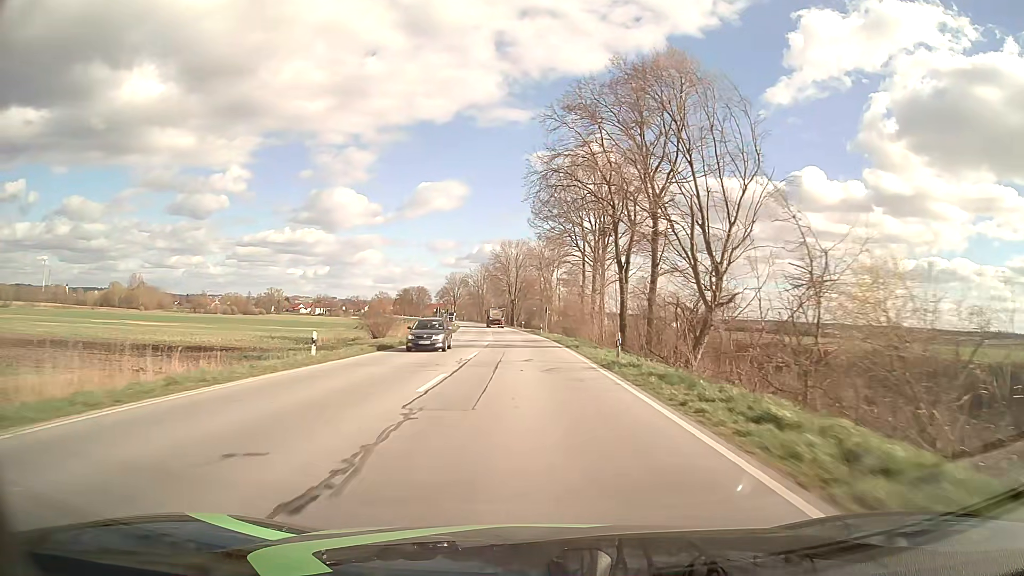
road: primary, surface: asphalt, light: Day
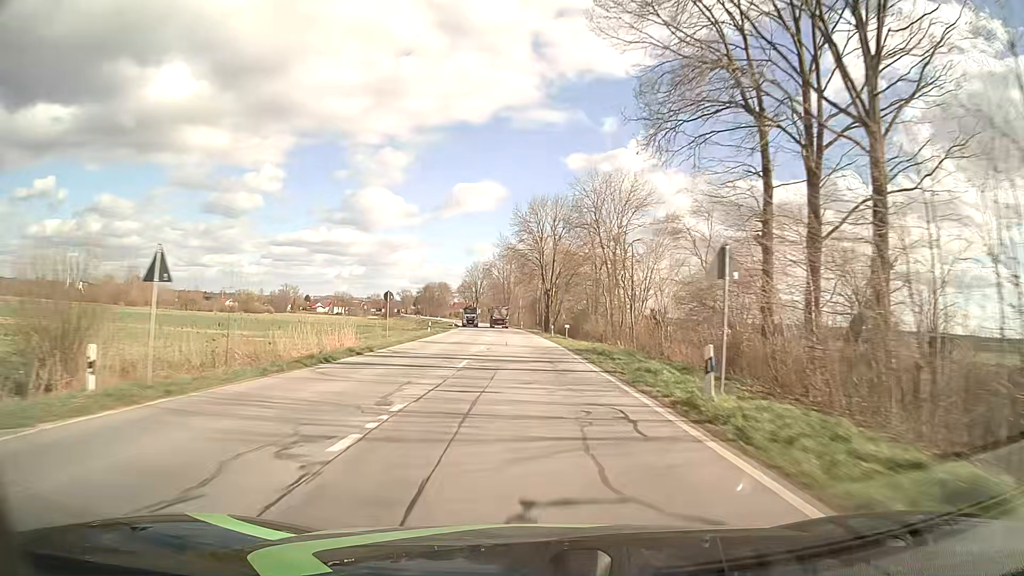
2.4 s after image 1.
(-1.4, +56.2) m; -3°
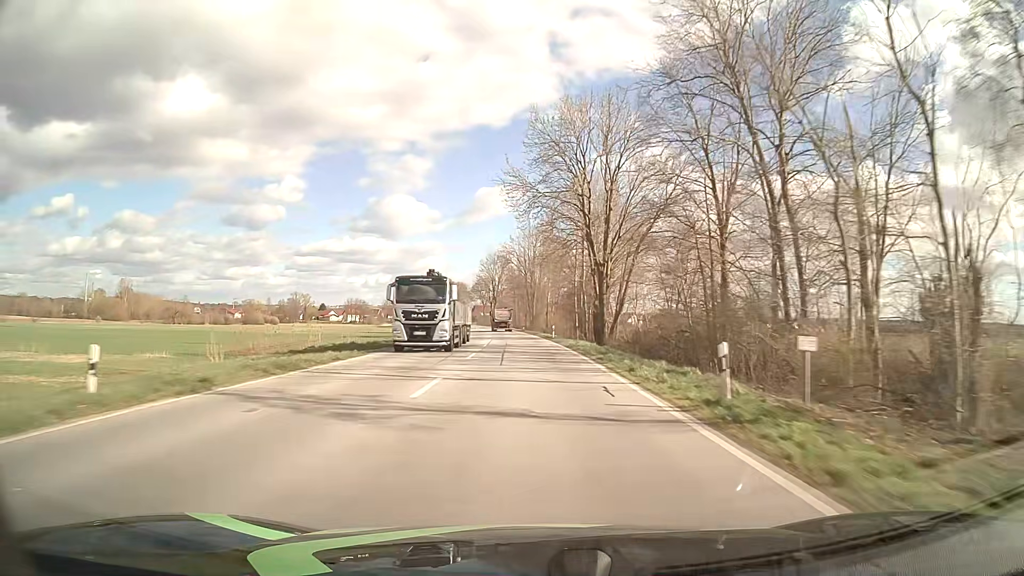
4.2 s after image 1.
(-0.9, +44.7) m; -2°
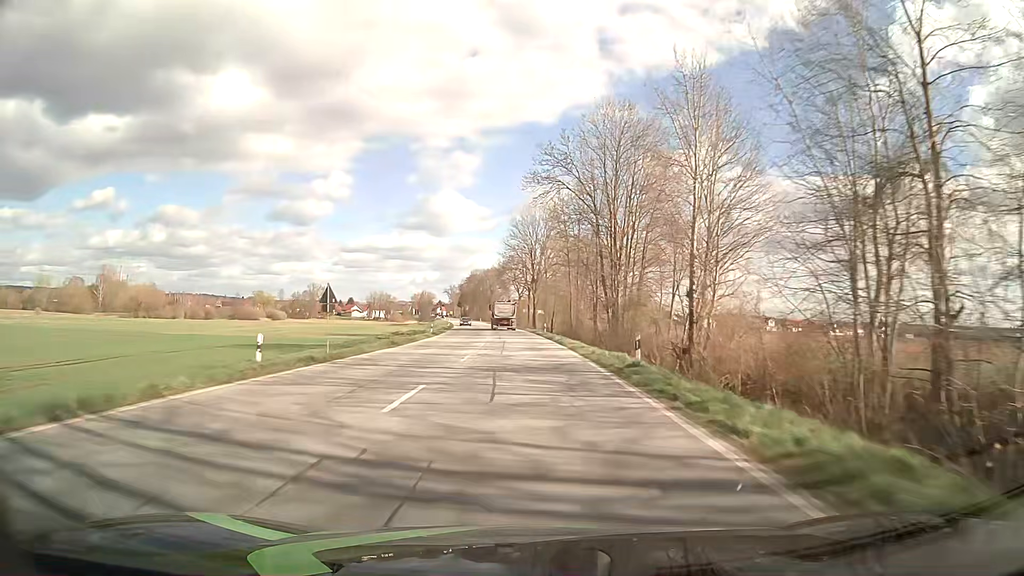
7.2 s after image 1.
(-2.8, +76.4) m; -4°
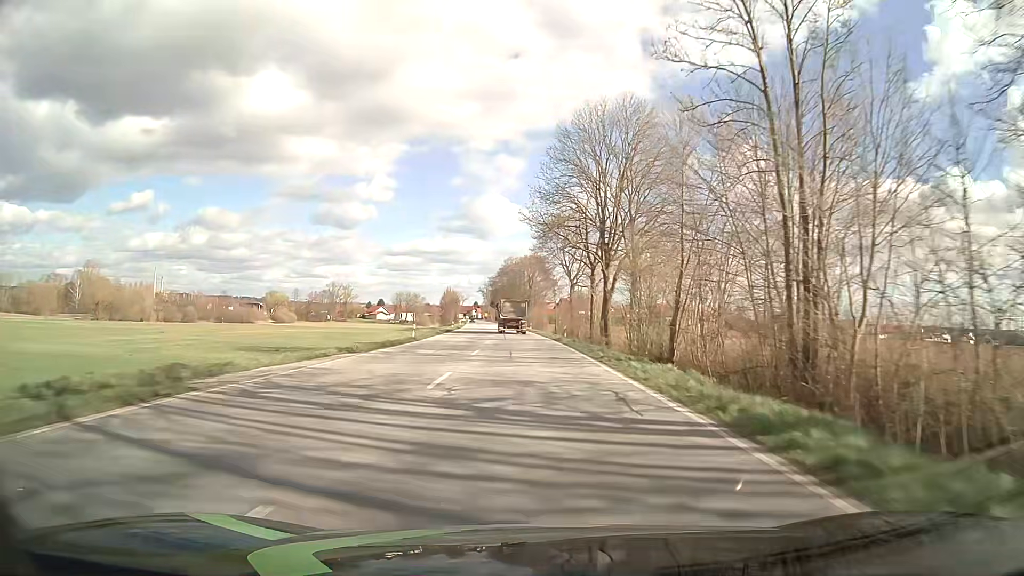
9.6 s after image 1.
(-2.1, +58.8) m; -4°
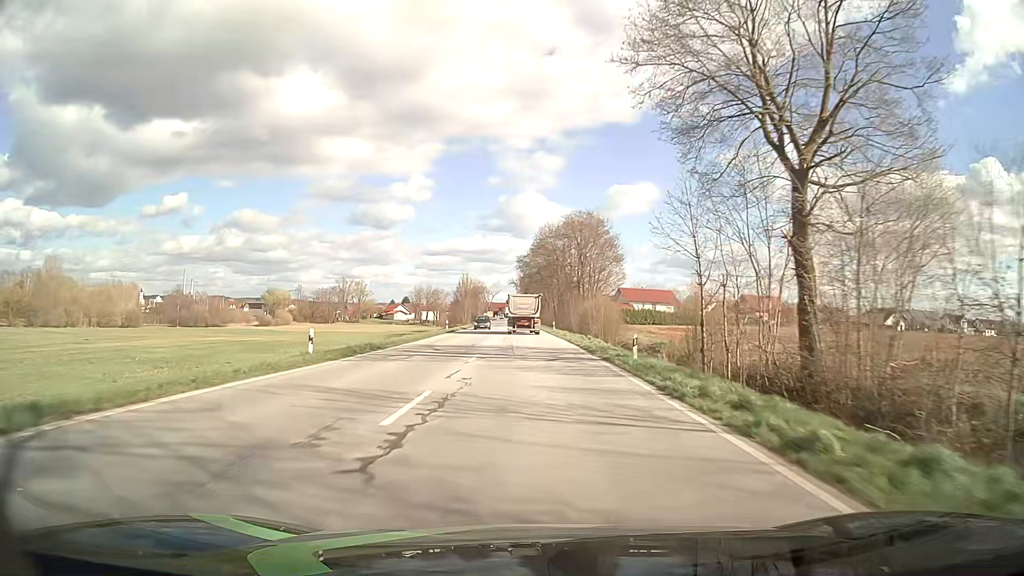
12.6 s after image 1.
(-2.0, +65.5) m; -3°
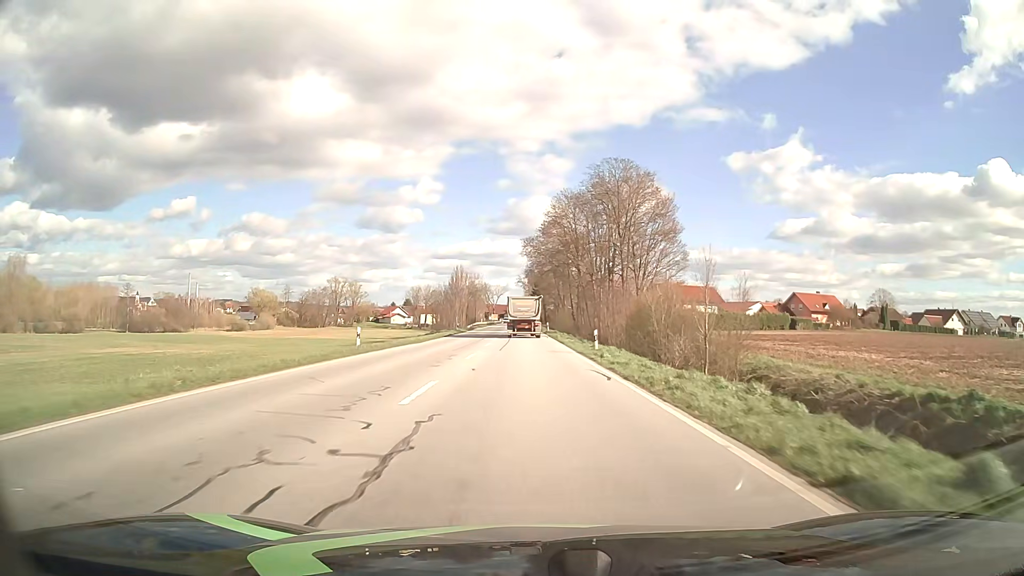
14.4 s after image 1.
(-0.2, +34.5) m; -1°
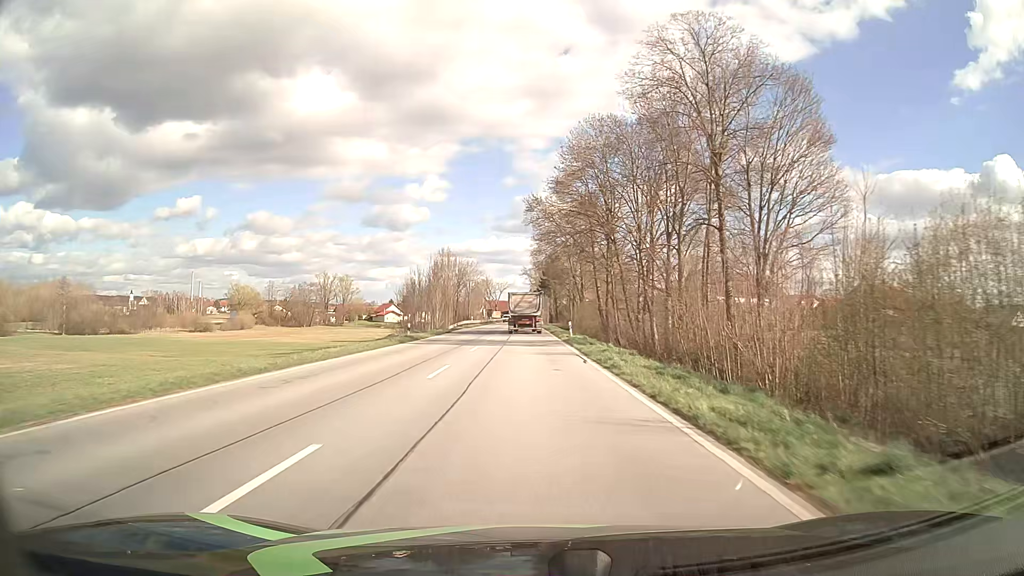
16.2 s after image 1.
(-0.2, +32.3) m; -1°
(0, +10) (0, +20) (0, +30) (0, +40) (0, +50) (-1, +60) (-1, +70) (-1, +80) (-1, +90) (-1, +100) m
